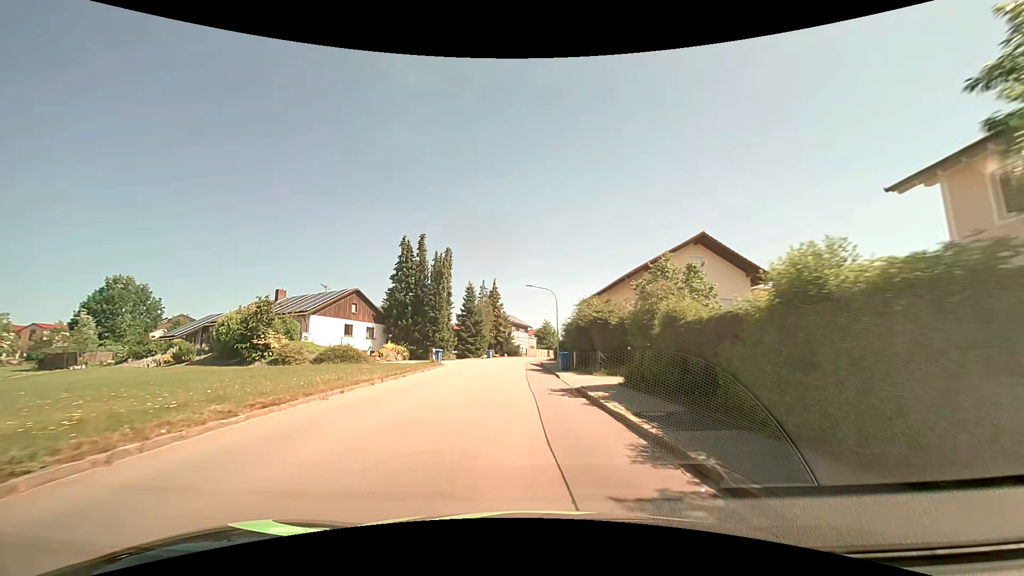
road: tertiary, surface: asphalt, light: Day
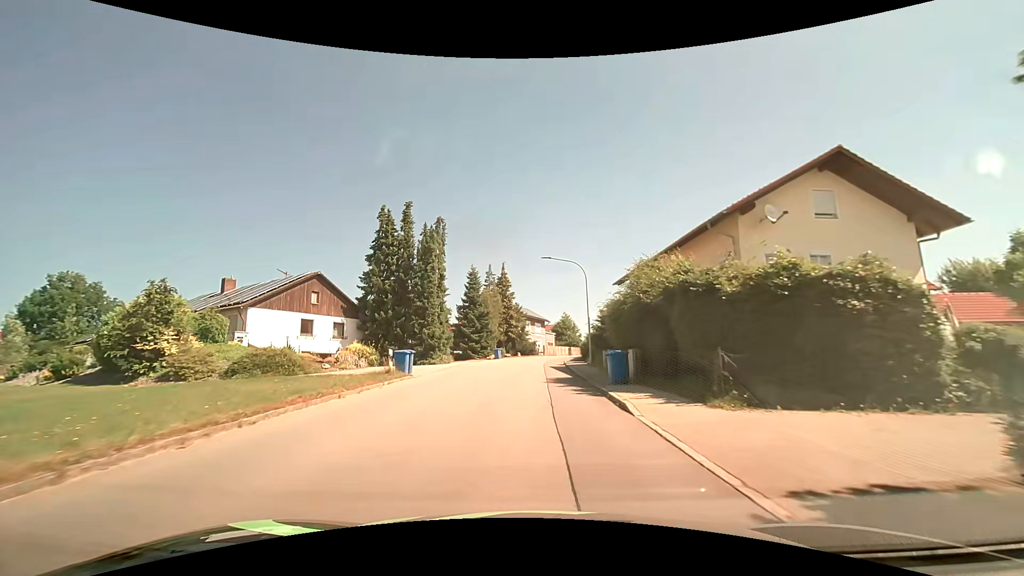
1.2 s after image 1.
(-0.4, +13.6) m; -3°
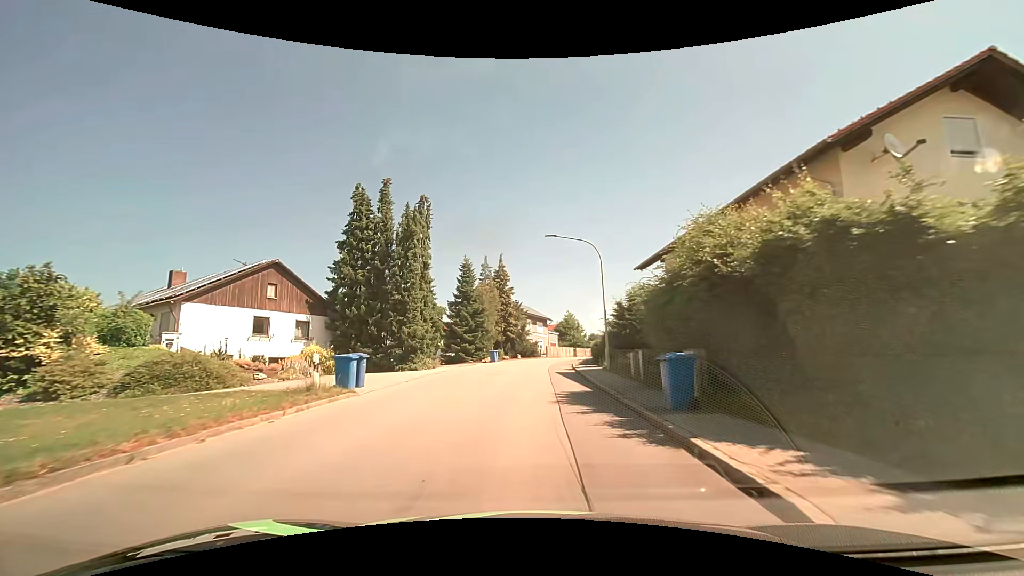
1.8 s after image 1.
(0.0, +6.9) m; 0°
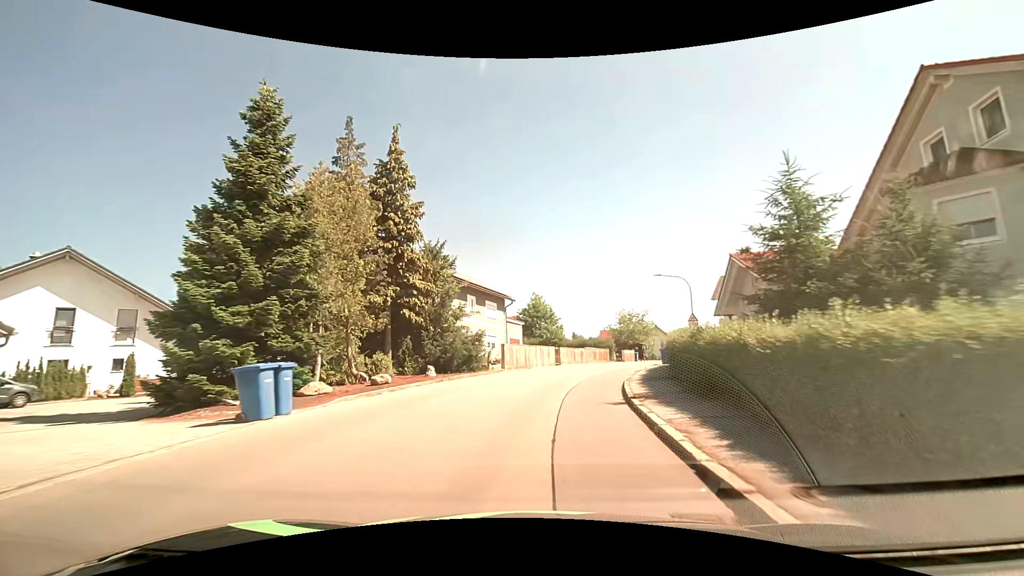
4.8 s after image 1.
(+0.6, +34.5) m; +4°
